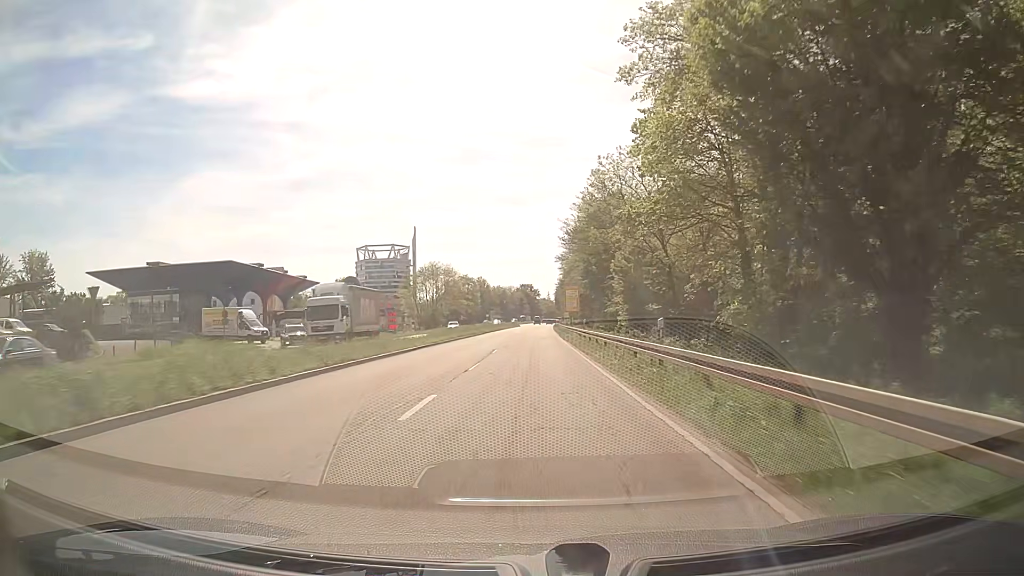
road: primary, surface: asphalt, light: Day
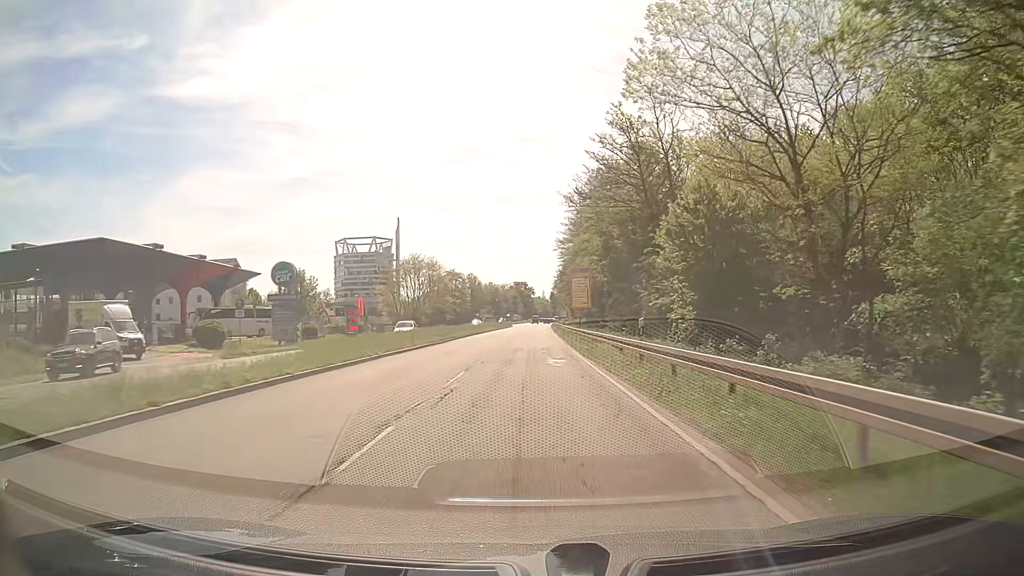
(+0.1, +21.6) m; +1°
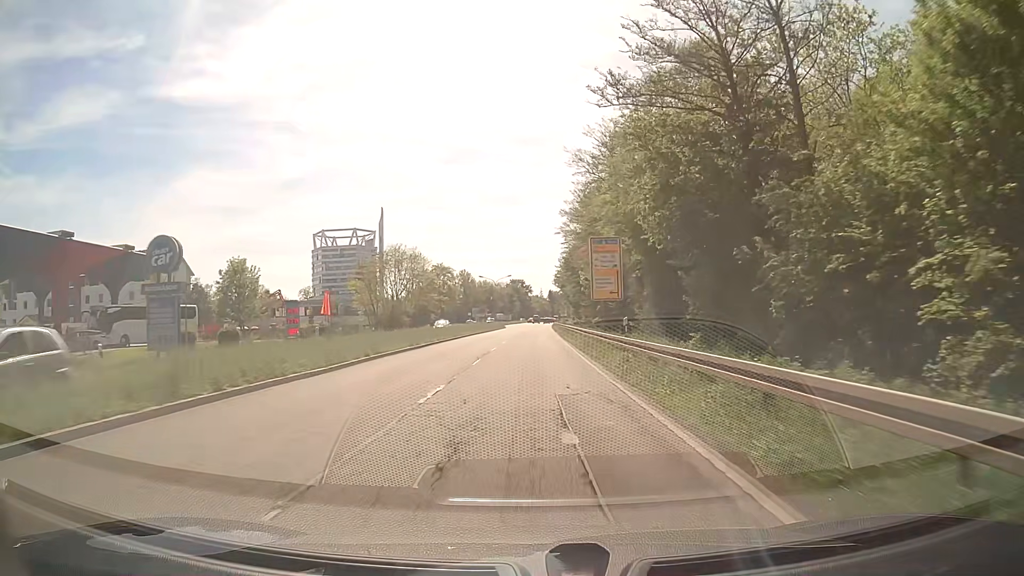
(-0.1, +21.6) m; 0°
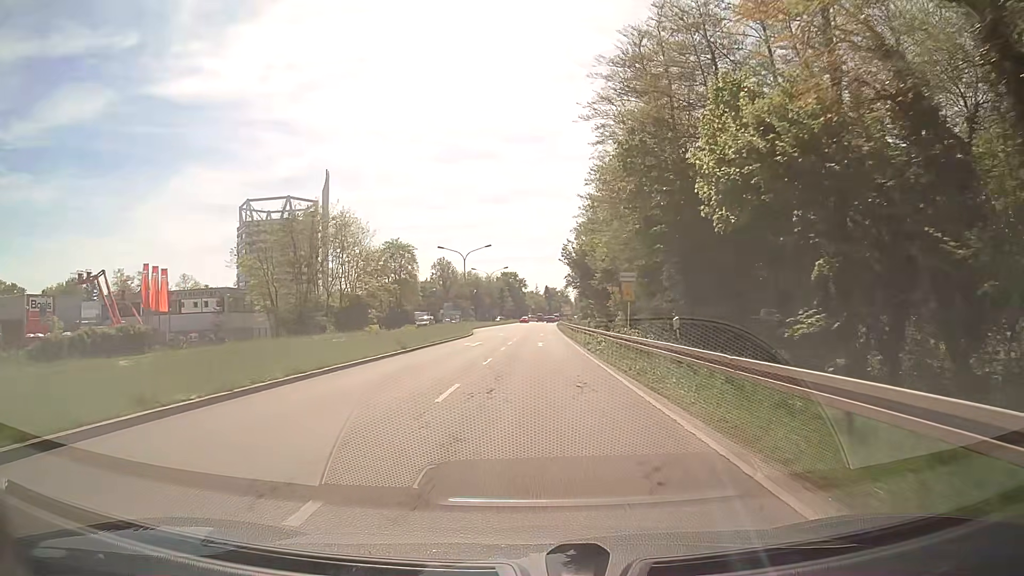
(0.0, +53.9) m; 0°
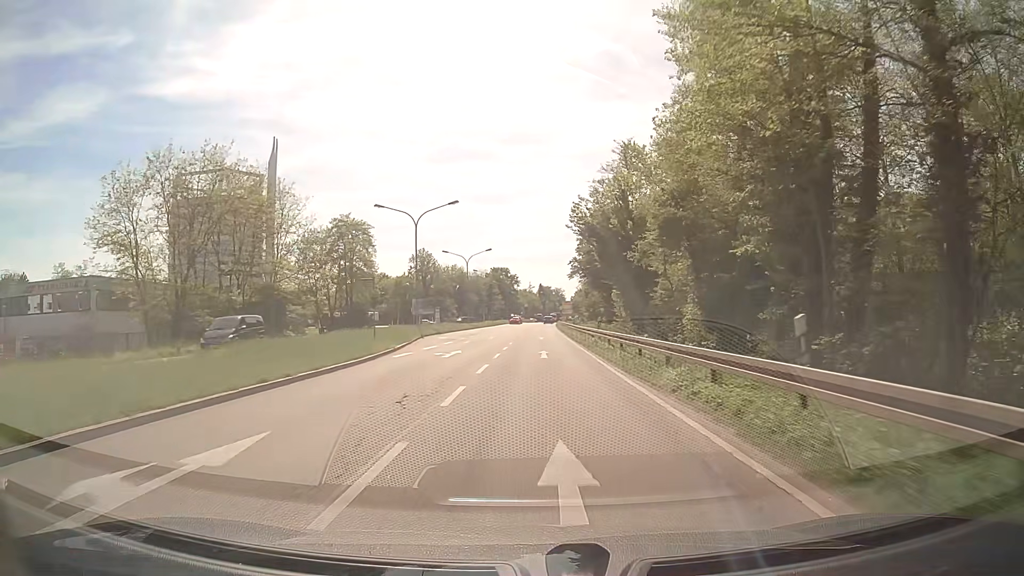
(+0.2, +30.6) m; +1°
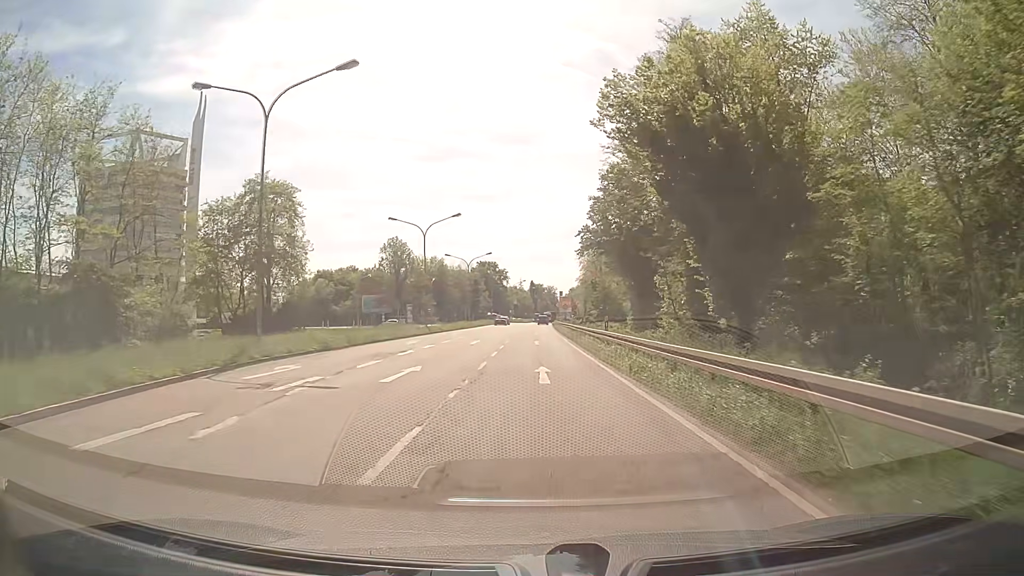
(+0.2, +28.7) m; +1°
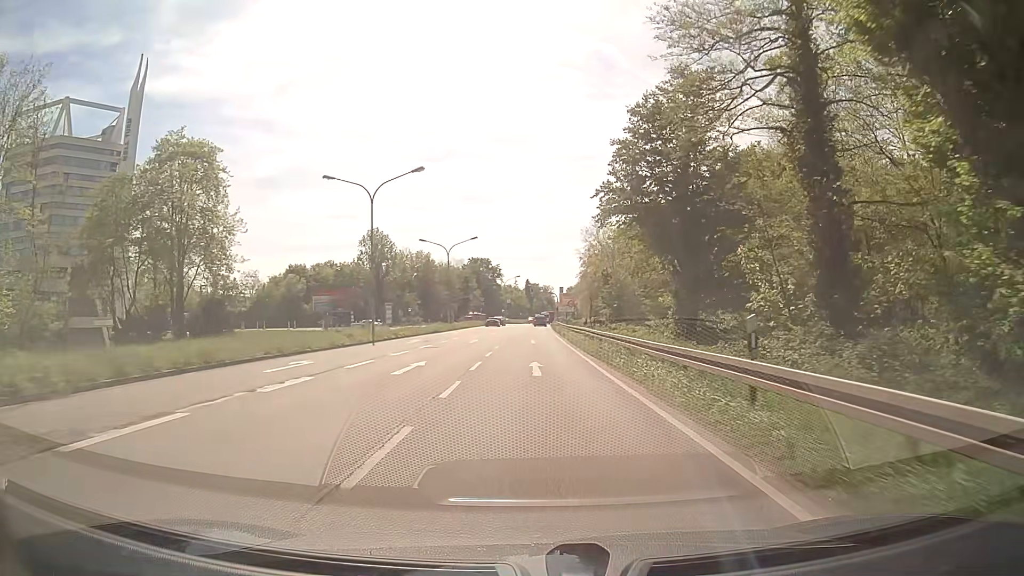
(+0.1, +18.1) m; 0°
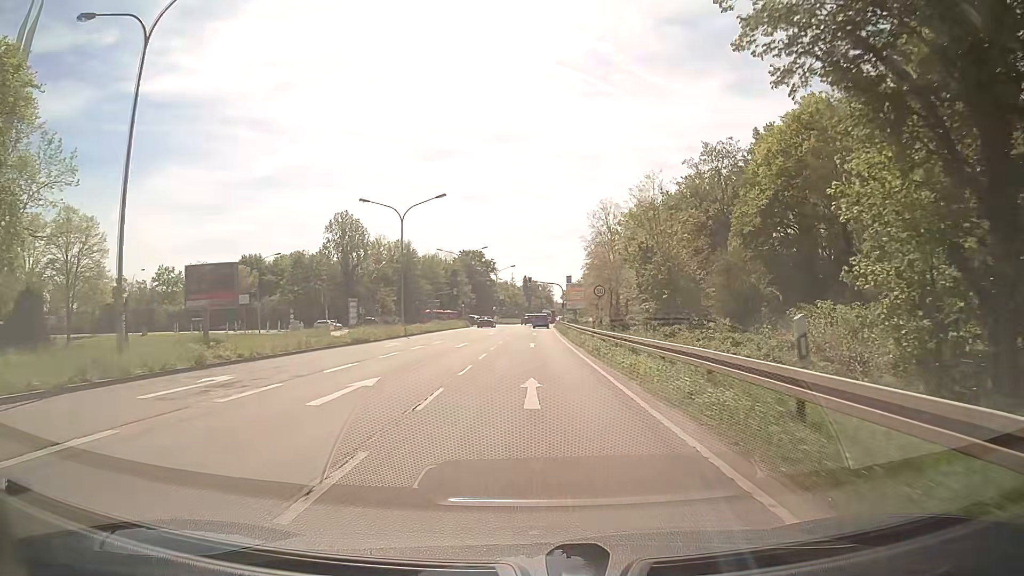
(+0.1, +25.5) m; 0°
(0, +10) (0, +20) (0, +30) (0, +40) (0, +50) (+1, +60) (+1, +70) (+1, +80) (+2, +90) (+2, +100) m
